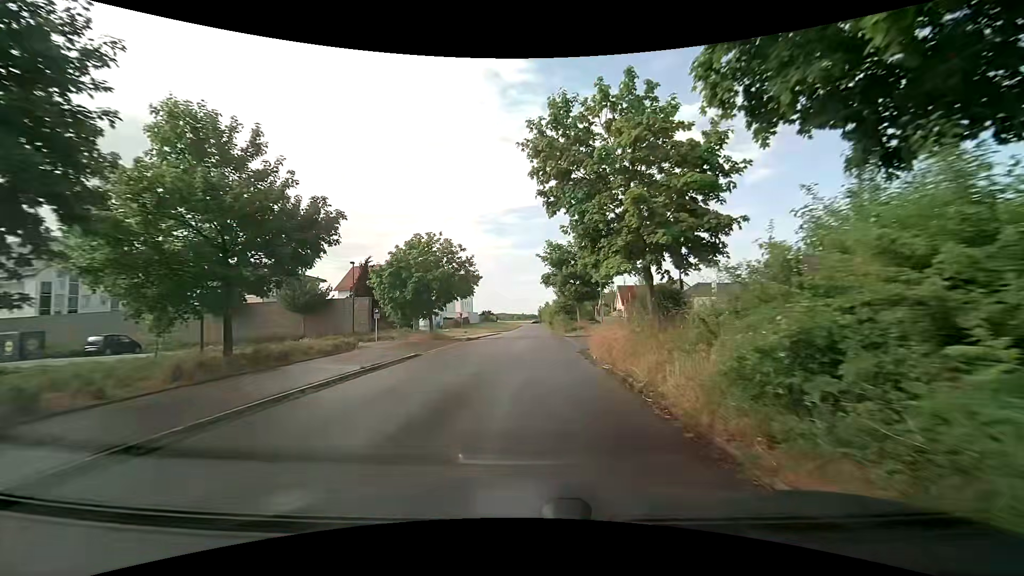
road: residential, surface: asphalt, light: Day
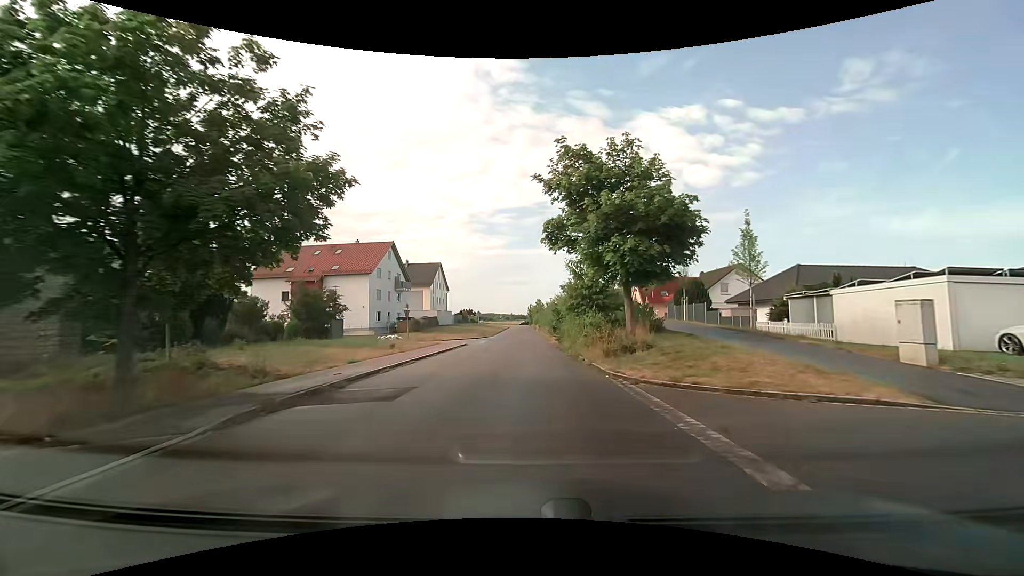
(0.0, +25.2) m; +1°
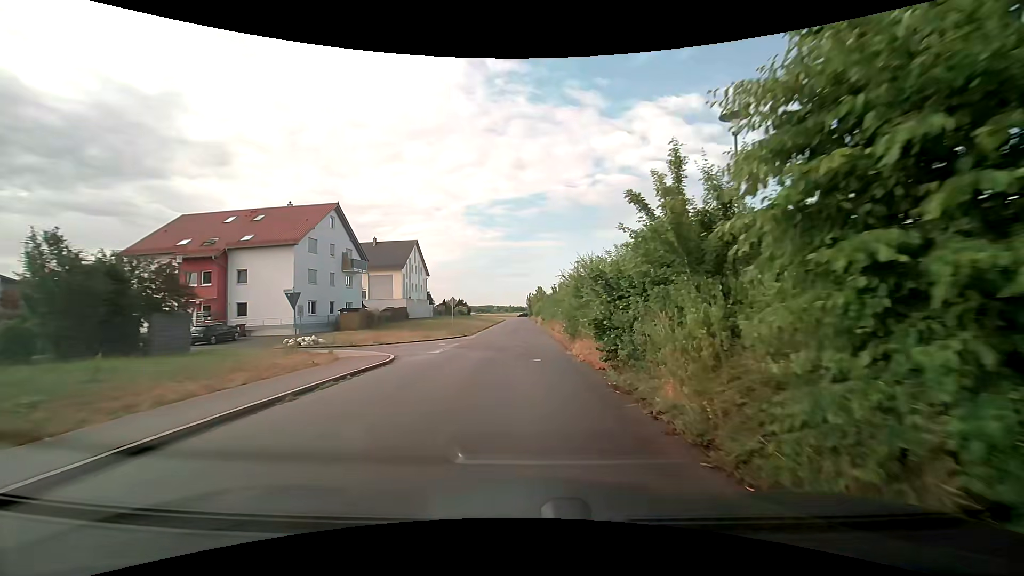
(+0.1, +20.0) m; 0°
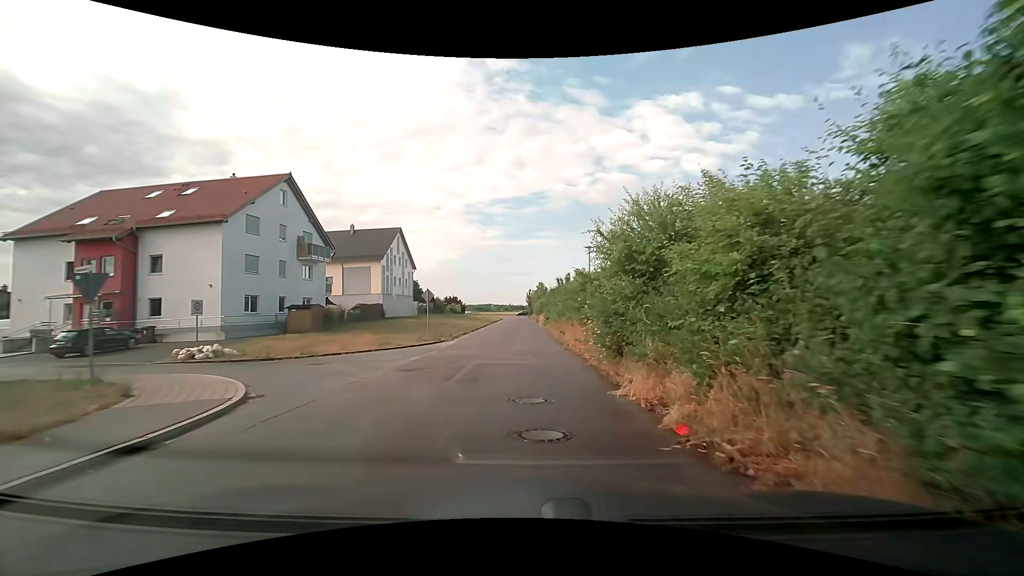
(+0.1, +10.1) m; +1°
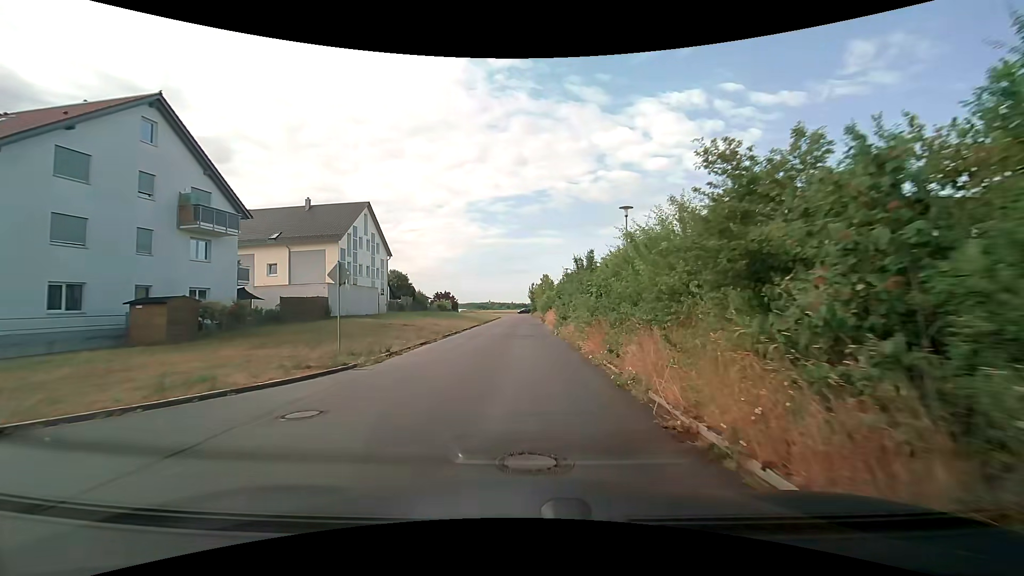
(0.0, +14.7) m; 0°
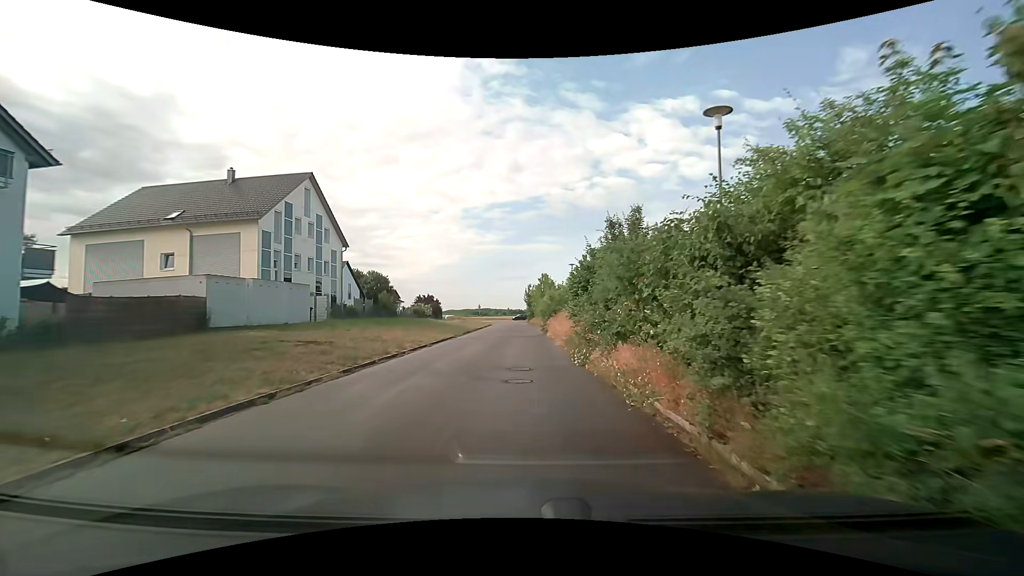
(0.0, +13.6) m; 0°
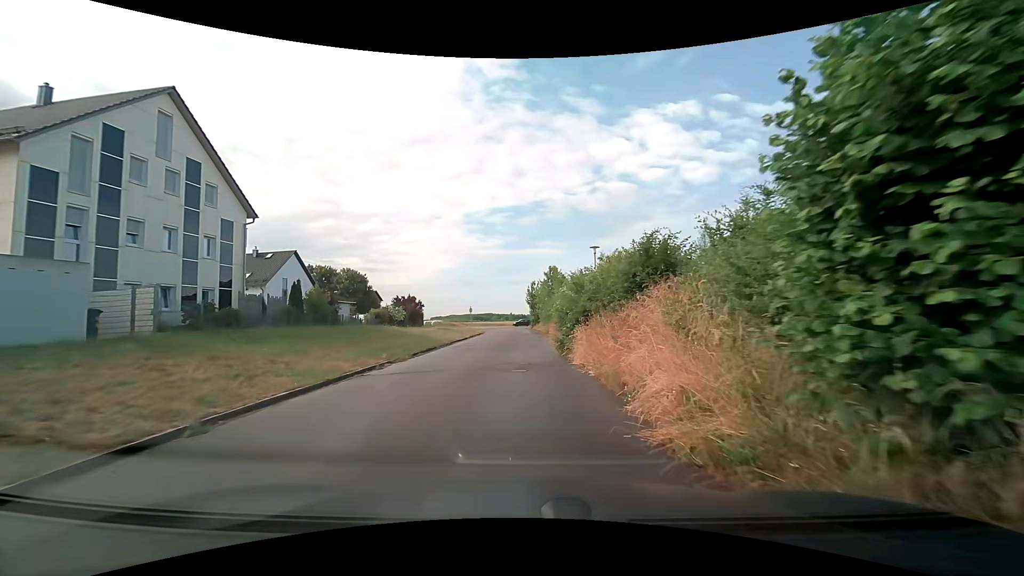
(+0.2, +16.6) m; +2°
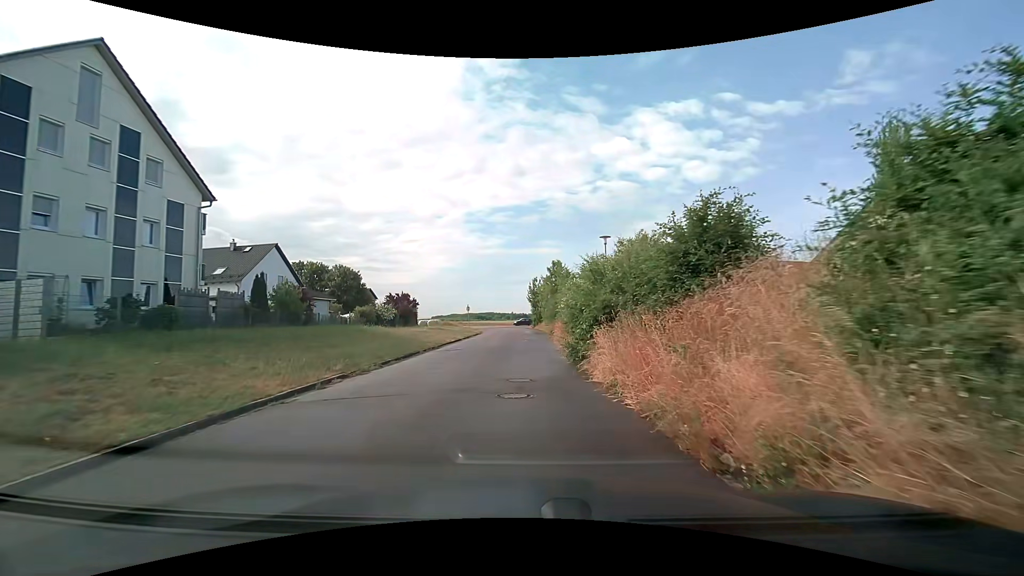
(0.0, +4.5) m; 0°
